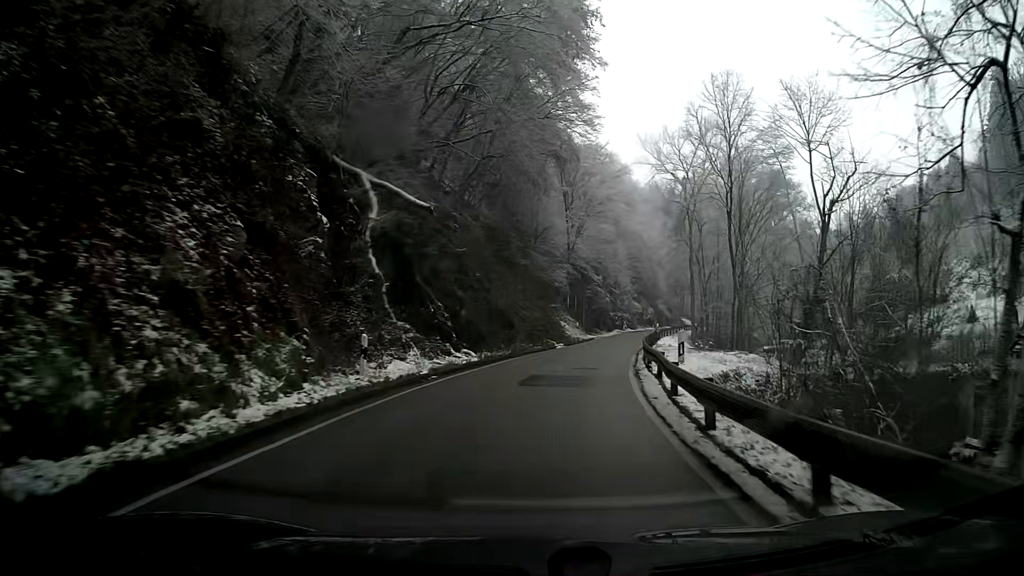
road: tertiary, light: Day
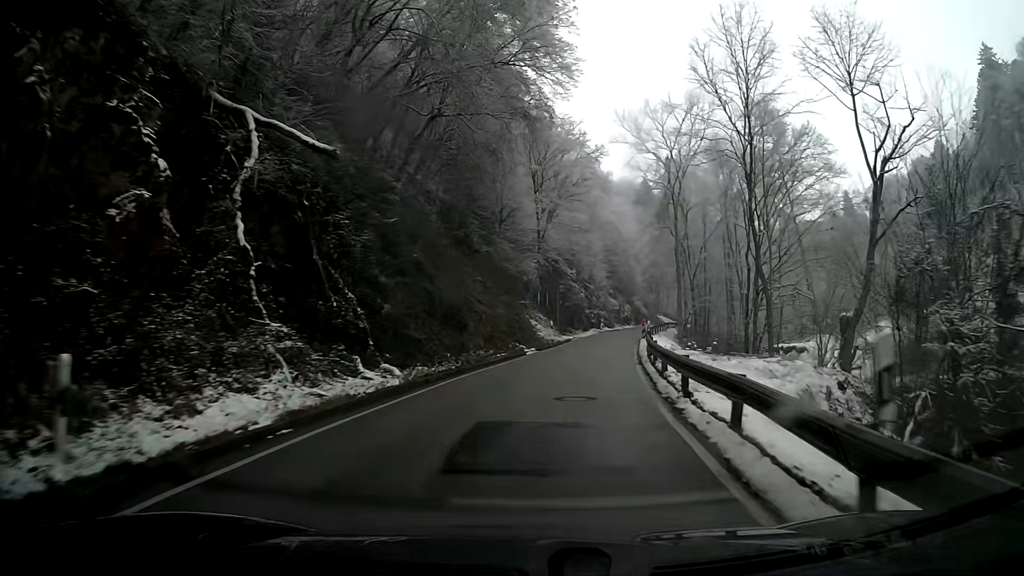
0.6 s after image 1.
(+0.2, +8.7) m; +3°
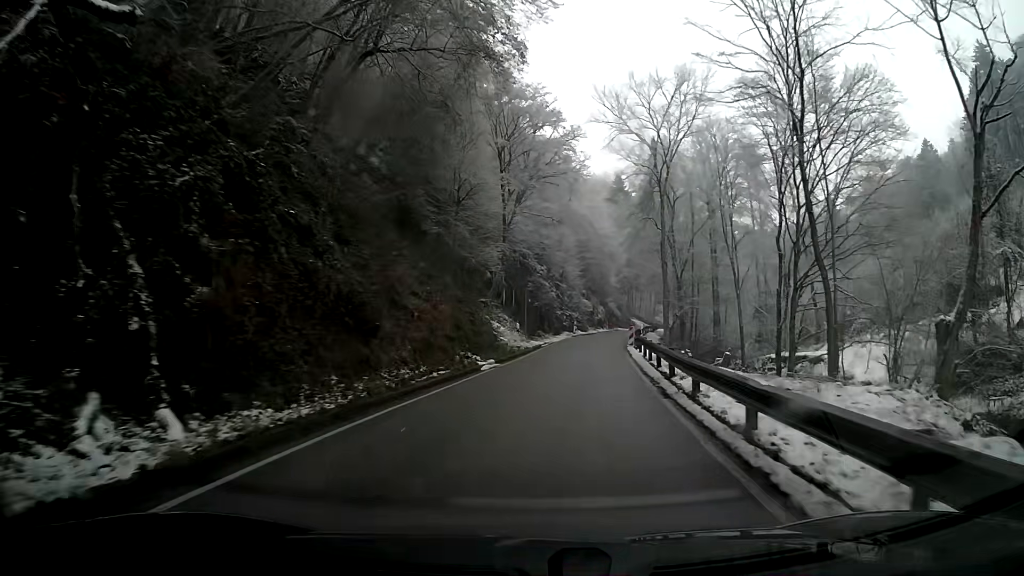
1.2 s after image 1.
(+0.2, +8.7) m; +3°
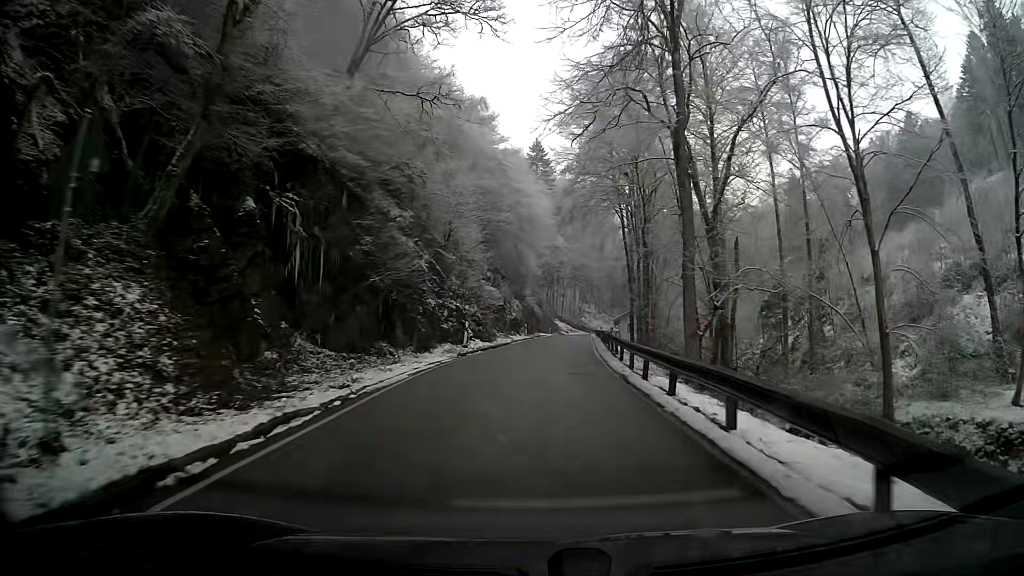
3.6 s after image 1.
(+2.6, +35.8) m; +7°
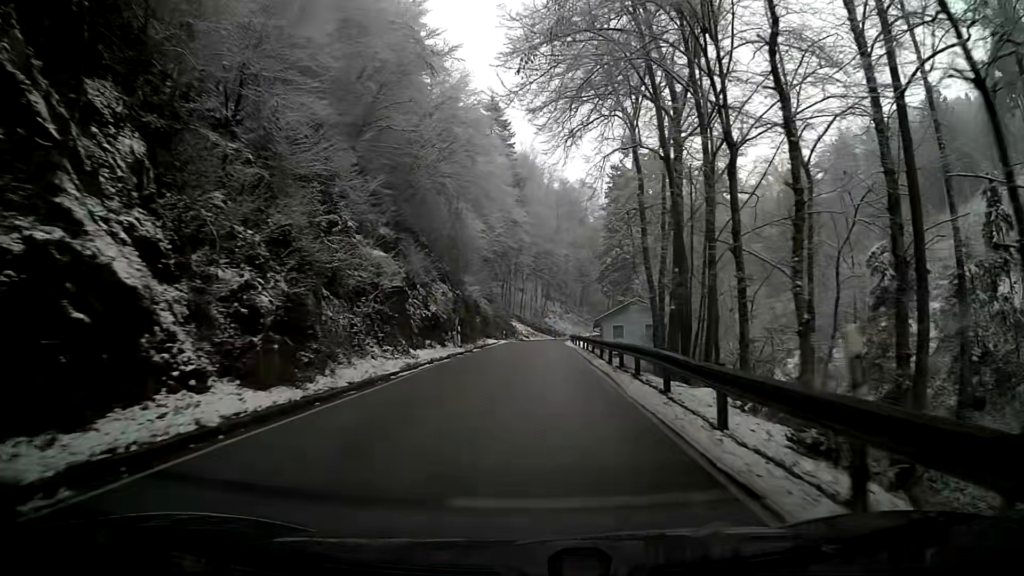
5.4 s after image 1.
(+0.9, +28.0) m; +3°
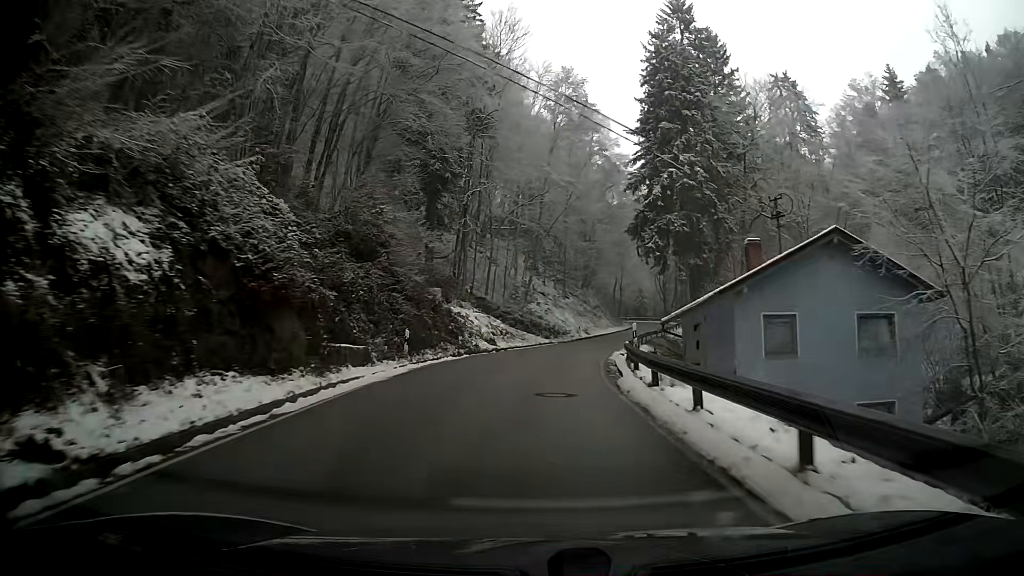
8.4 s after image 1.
(+0.8, +47.5) m; +2°
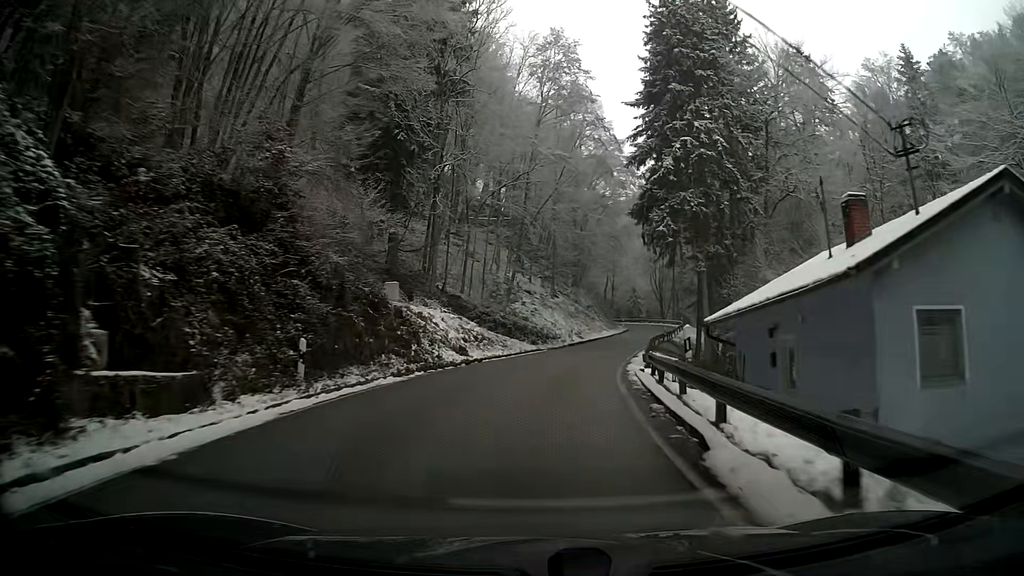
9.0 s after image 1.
(+0.1, +9.2) m; +1°
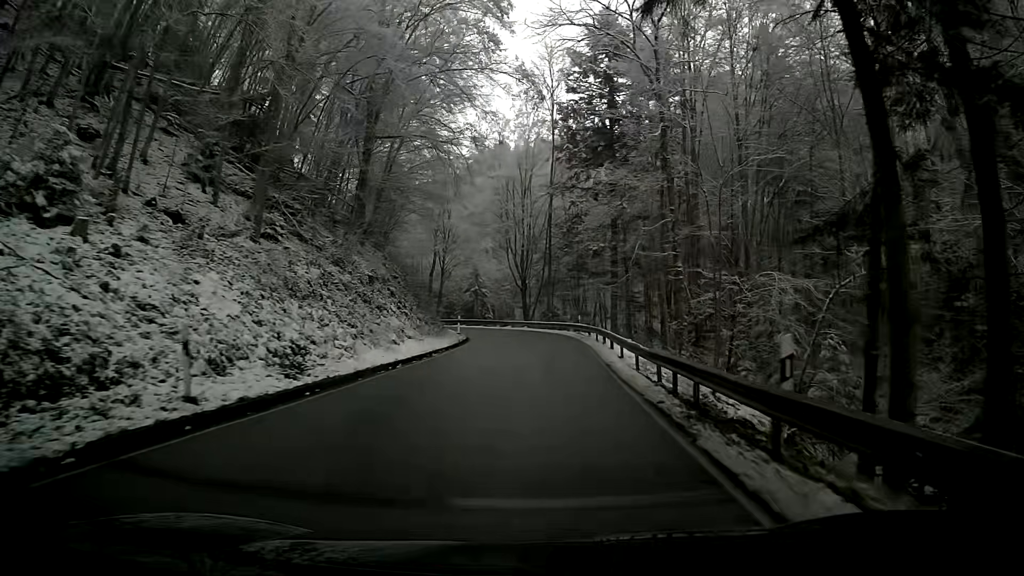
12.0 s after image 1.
(+5.6, +44.2) m; +14°
